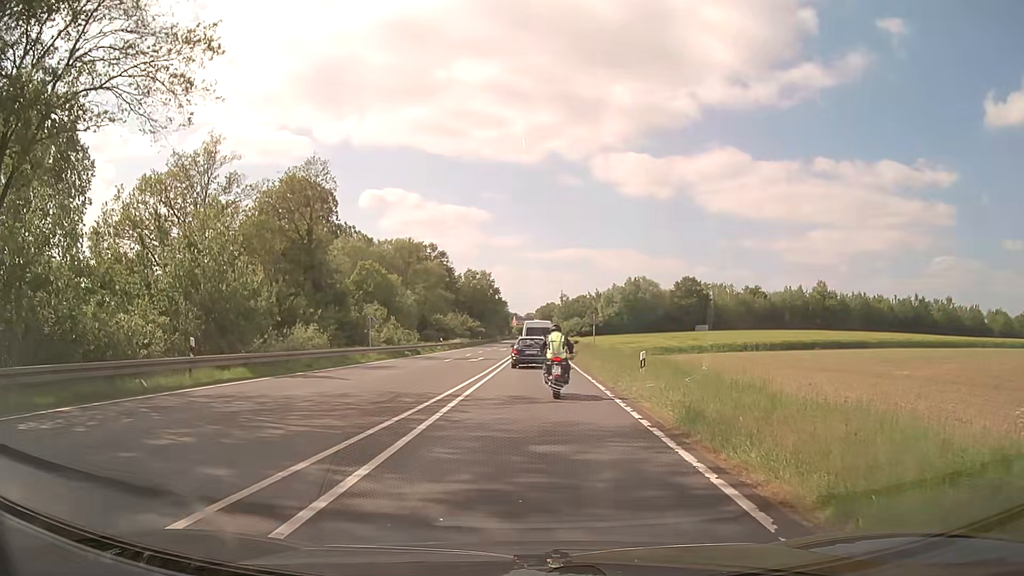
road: primary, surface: asphalt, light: Day
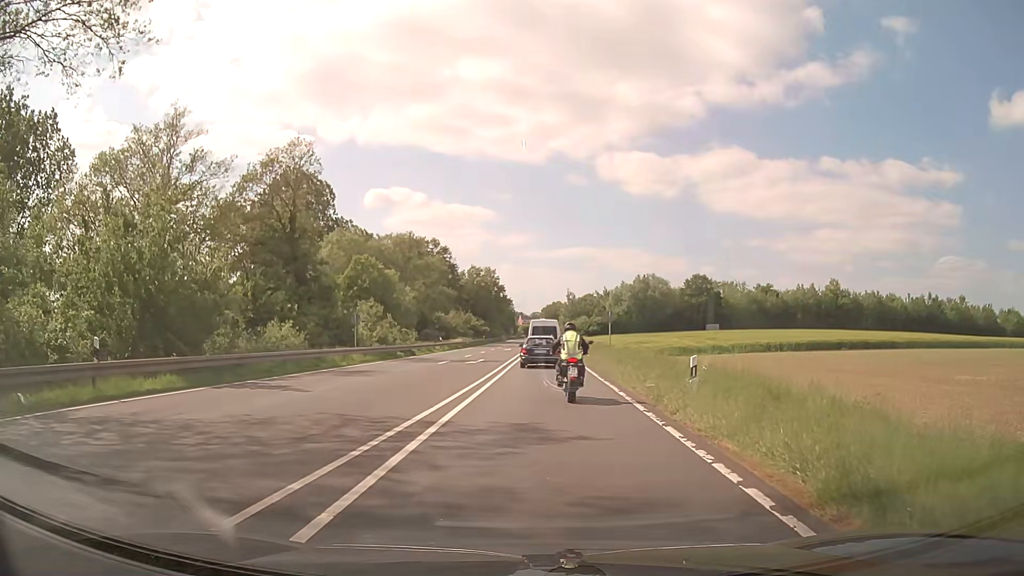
(0.0, +5.3) m; 0°
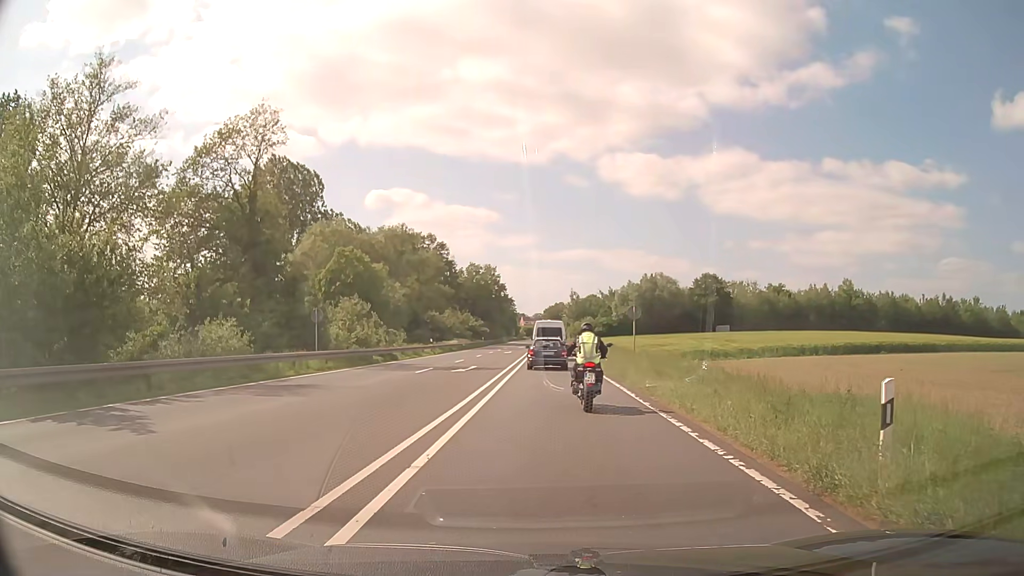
(0.0, +7.8) m; 0°
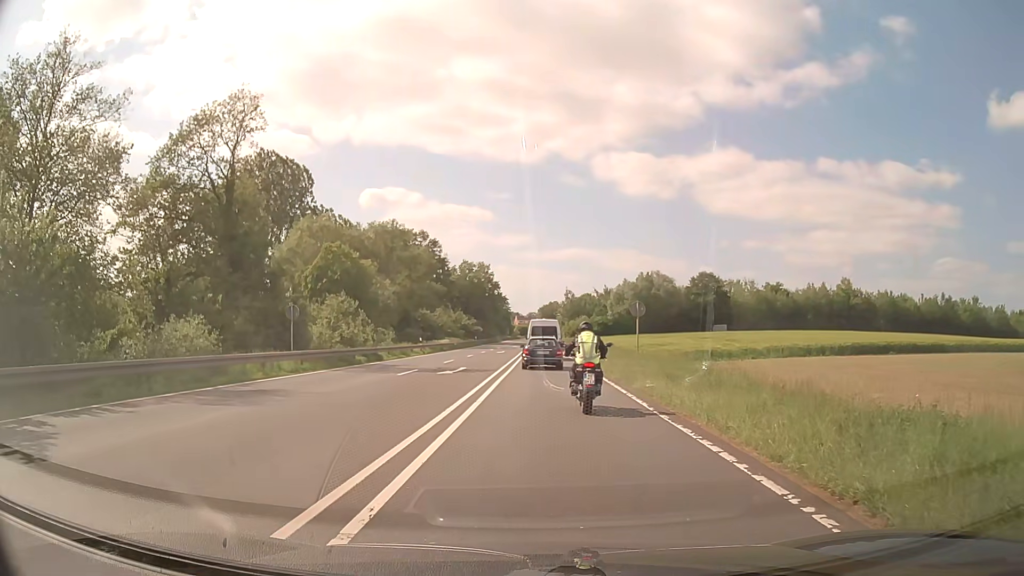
(0.0, +2.5) m; +1°
(0, +10) (0, +20) (+1, +30) (+1, +40) (+1, +50) (+1, +60) (+2, +70) (+2, +80) (+2, +90) (+2, +100) m
